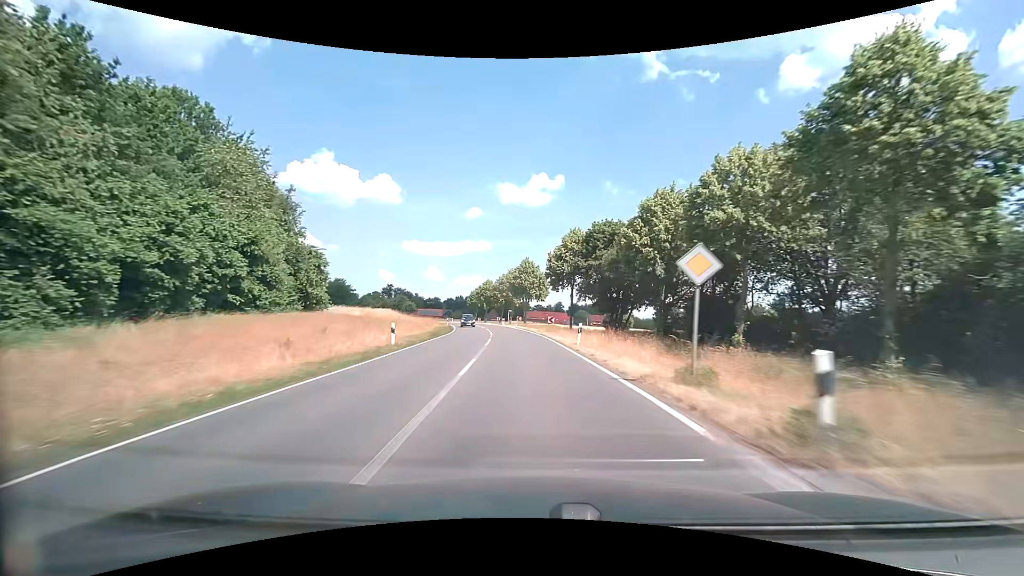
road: secondary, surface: asphalt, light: Day
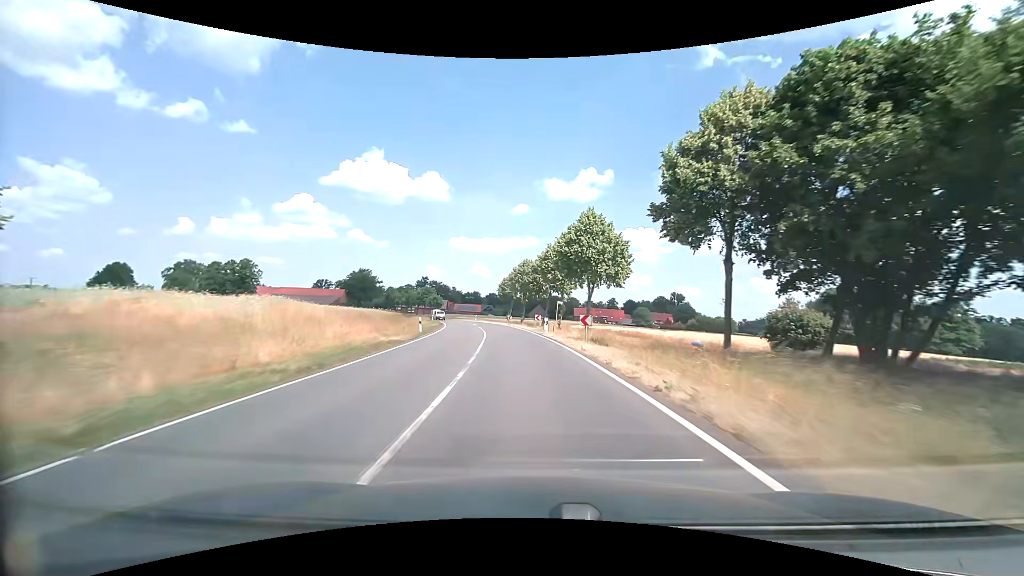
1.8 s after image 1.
(-2.0, +40.2) m; -5°
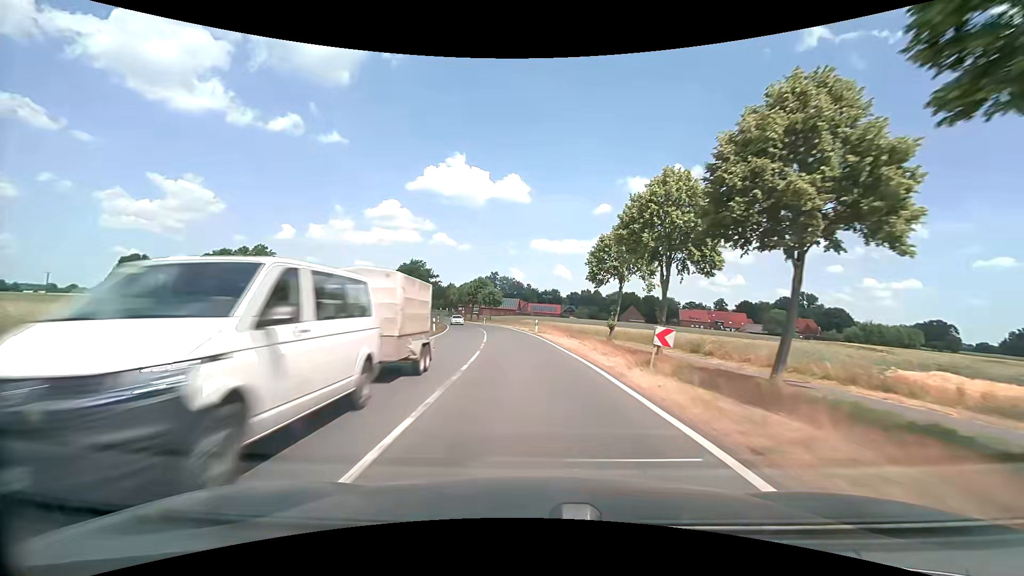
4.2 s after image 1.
(-4.3, +53.3) m; -9°
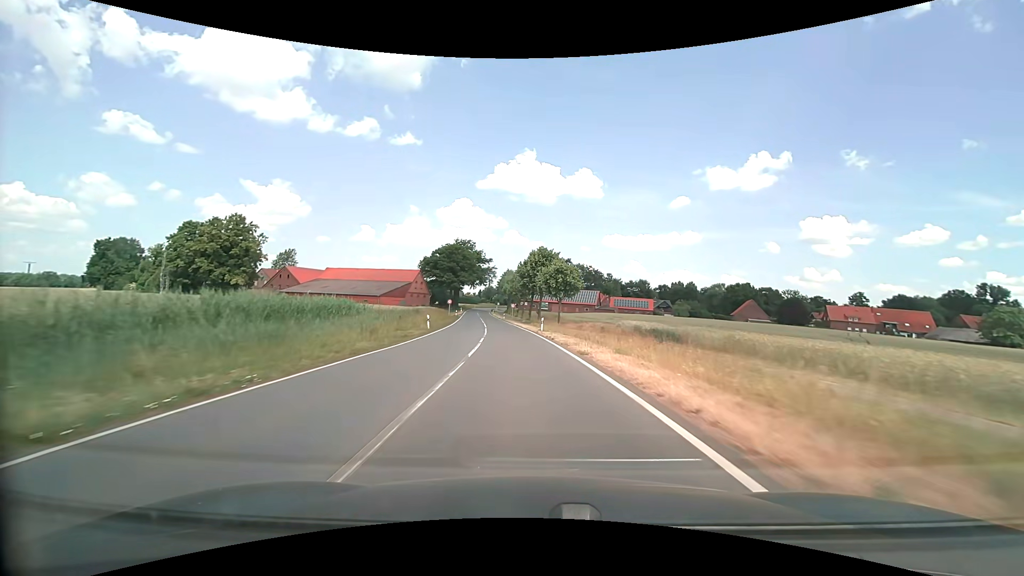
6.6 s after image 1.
(-4.1, +52.2) m; -8°
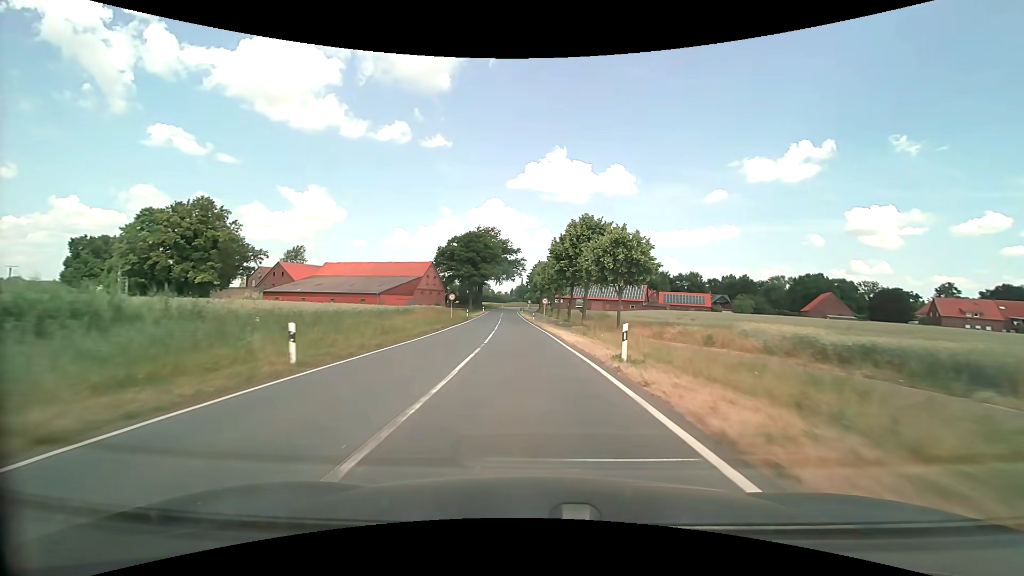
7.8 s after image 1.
(-0.8, +23.8) m; -4°
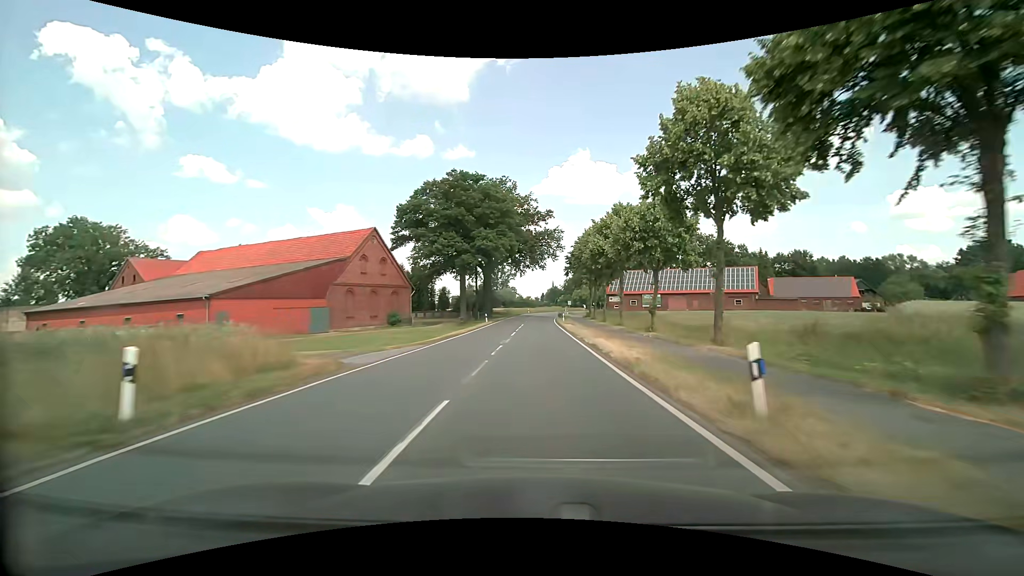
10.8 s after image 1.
(-2.5, +56.0) m; -3°
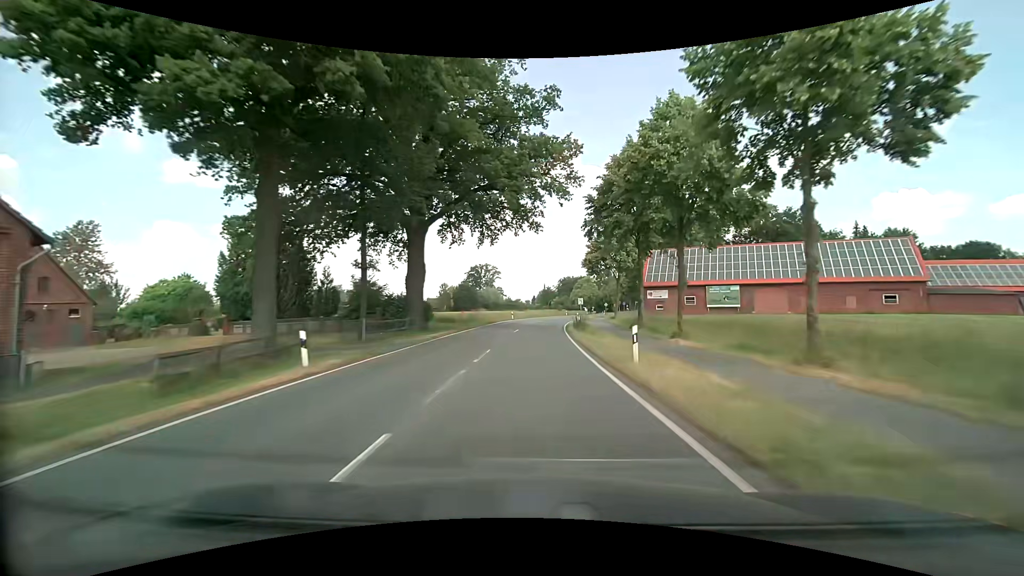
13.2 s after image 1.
(+0.1, +43.5) m; 0°
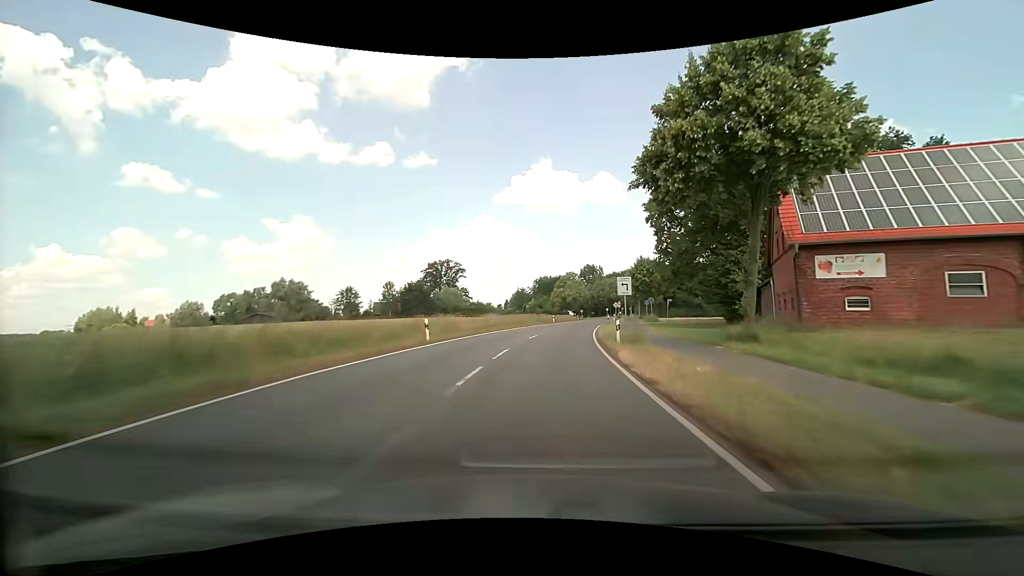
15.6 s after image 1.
(+0.8, +42.3) m; +3°
(0, +10) (+1, +20) (+2, +30) (+3, +40) (+4, +50) (+6, +60) (+8, +69) (+10, +79) (+11, +89) (+13, +99) m
